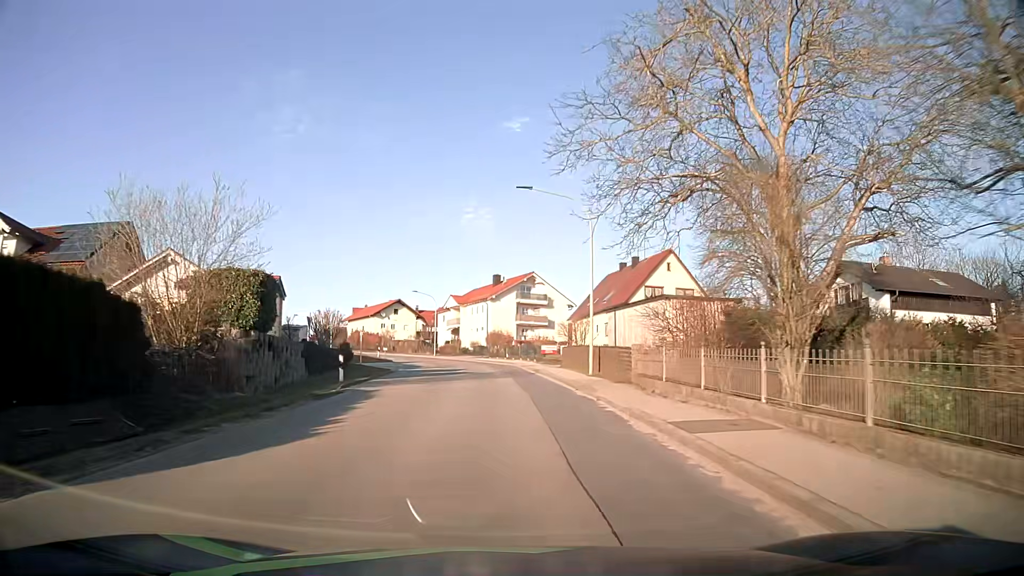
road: tertiary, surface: asphalt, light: Day
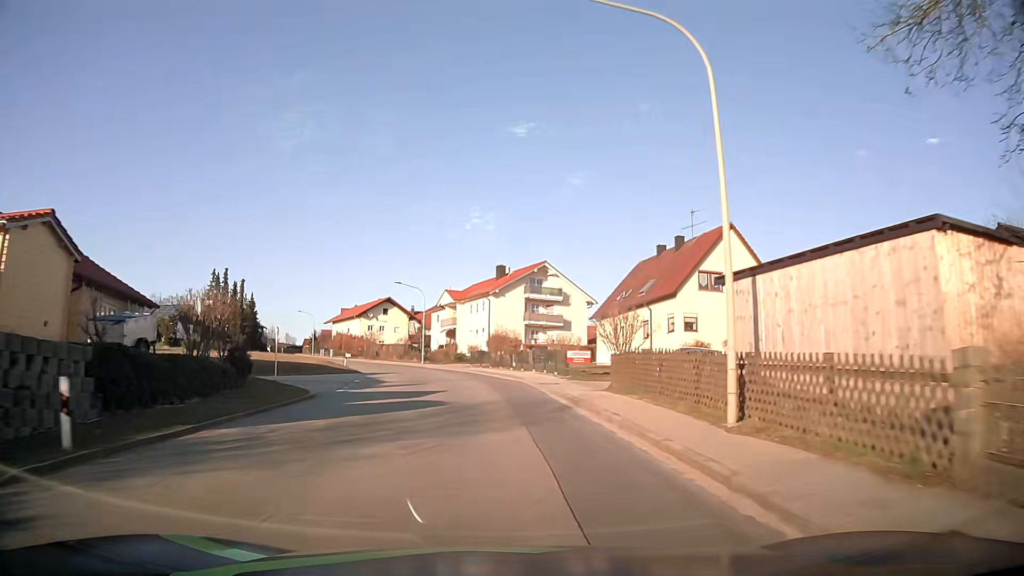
(0.0, +15.7) m; 0°
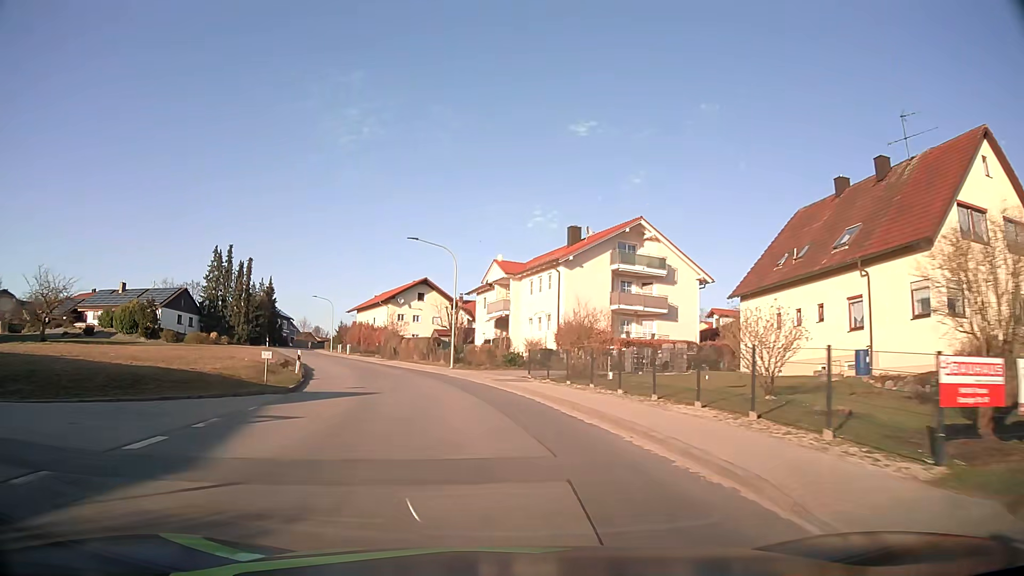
(-1.2, +23.5) m; -6°
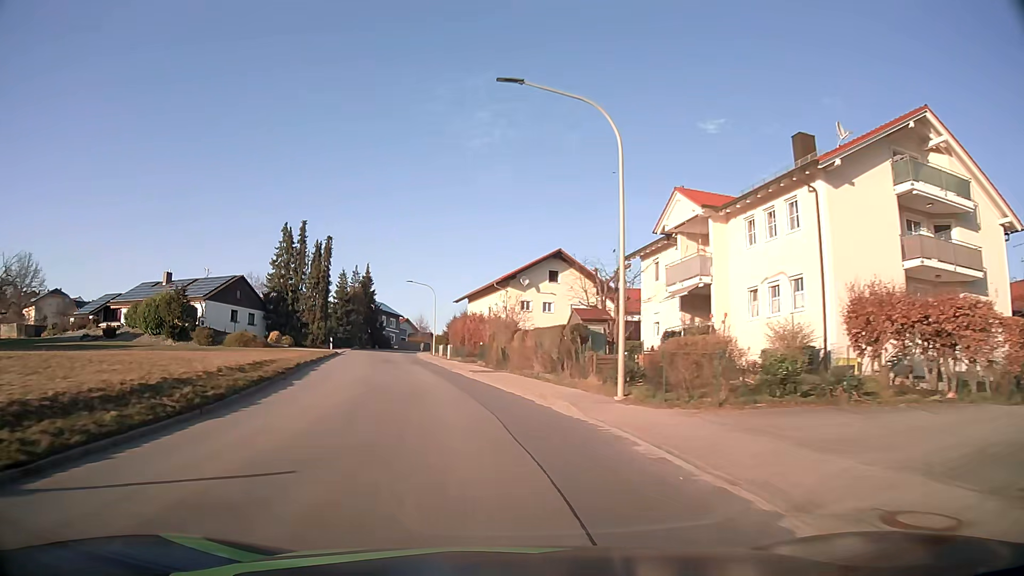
(-2.1, +23.5) m; -12°
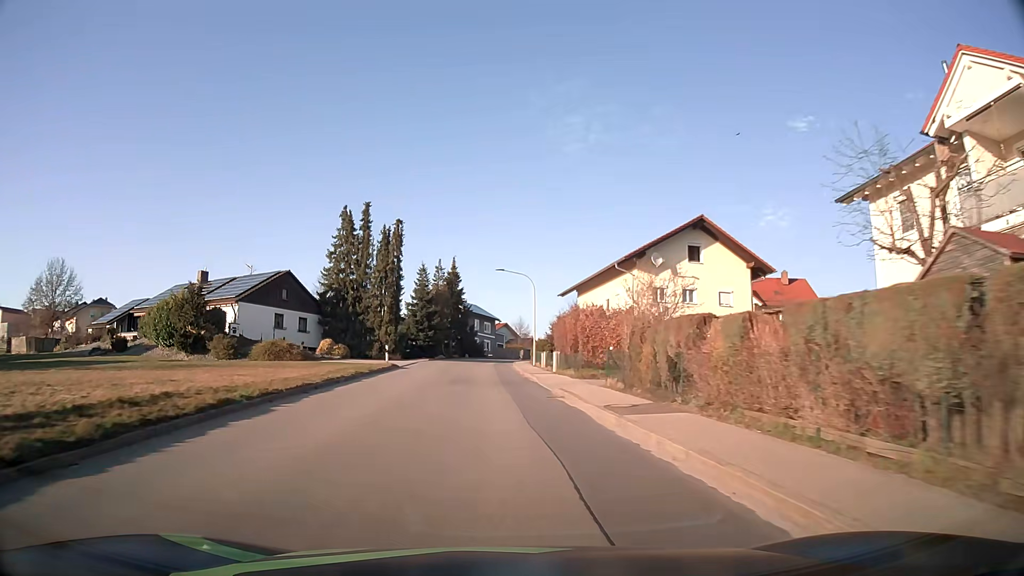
(-1.3, +15.7) m; -9°
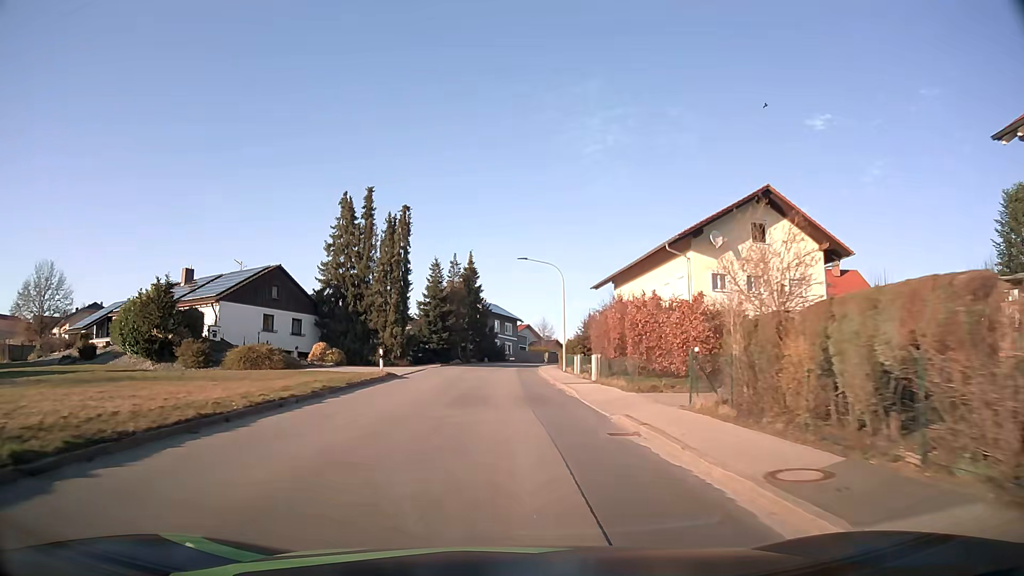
(-0.2, +7.9) m; -2°
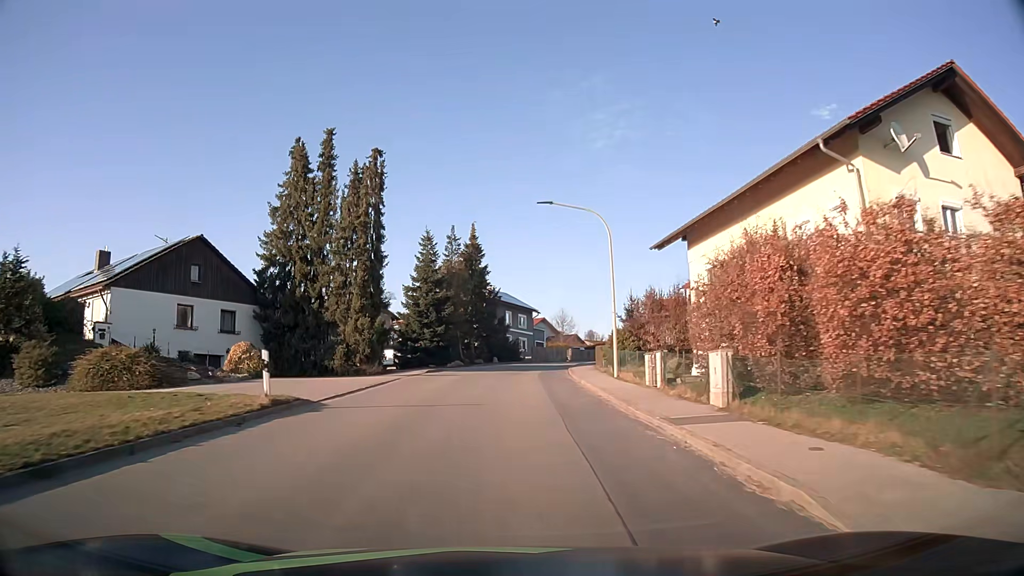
(-0.2, +15.9) m; -1°
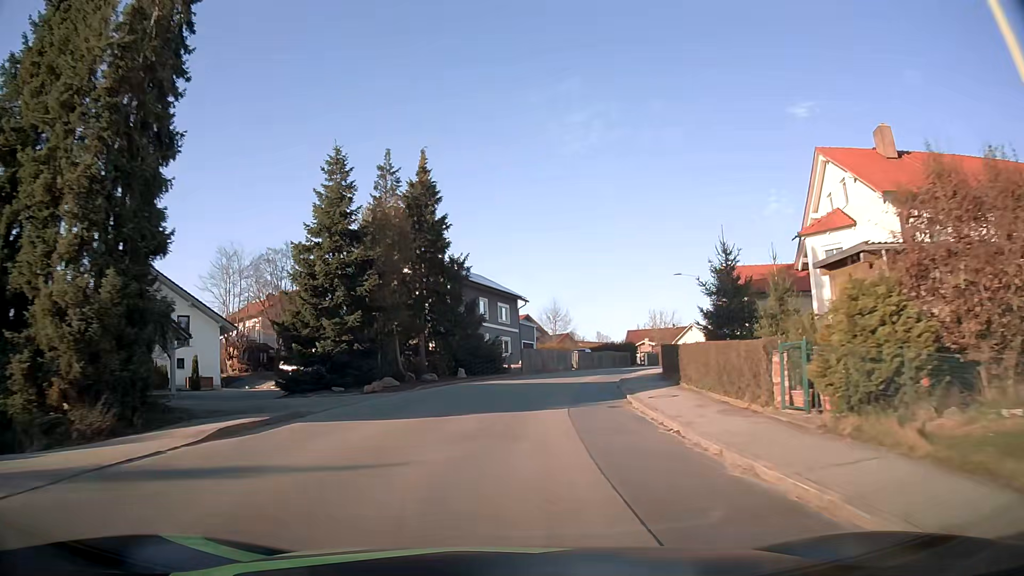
(0.0, +24.0) m; +2°
(0, +10) (+1, +20) (+3, +30) (+6, +39) (+10, +49) (+14, +57) (+19, +66) (+24, +75) (+29, +83) (+34, +92) m
